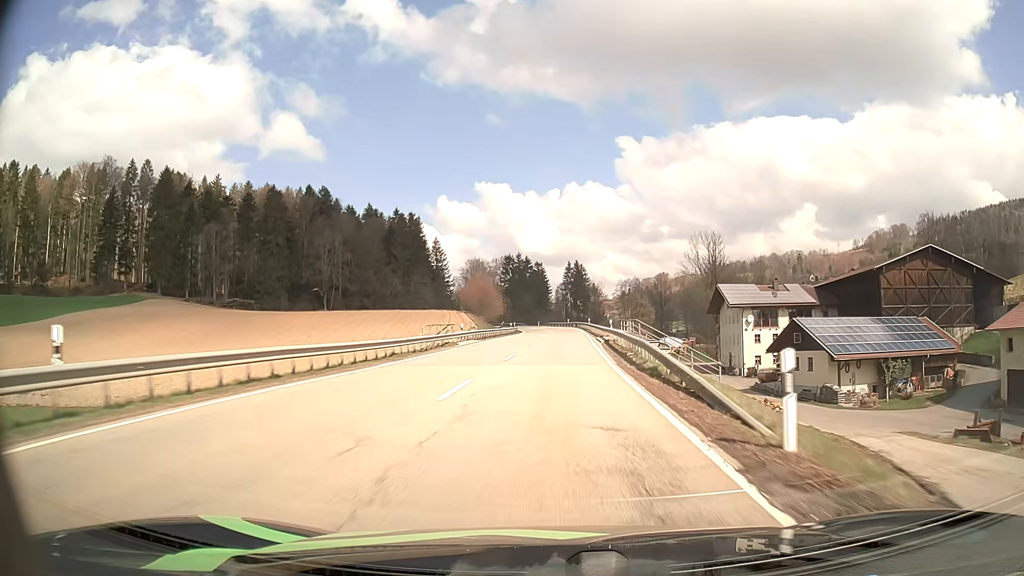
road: secondary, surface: asphalt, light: Day
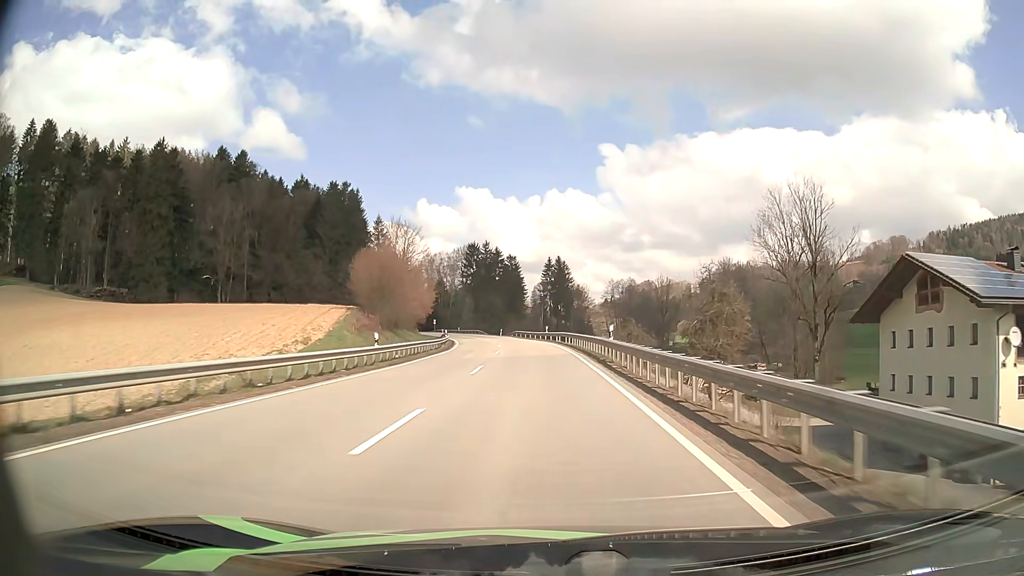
(+1.6, +53.9) m; +2°
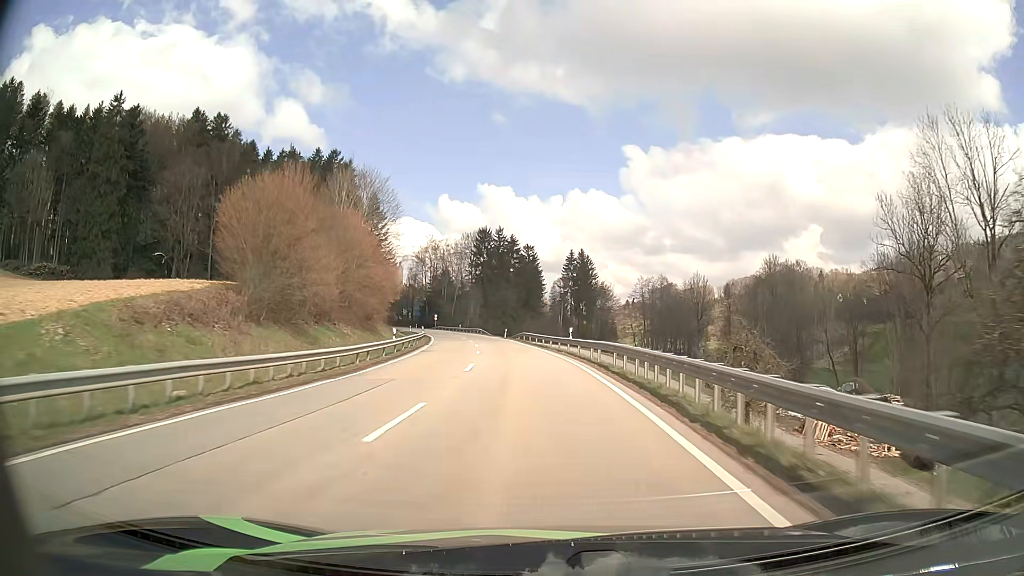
(-0.3, +26.9) m; -2°
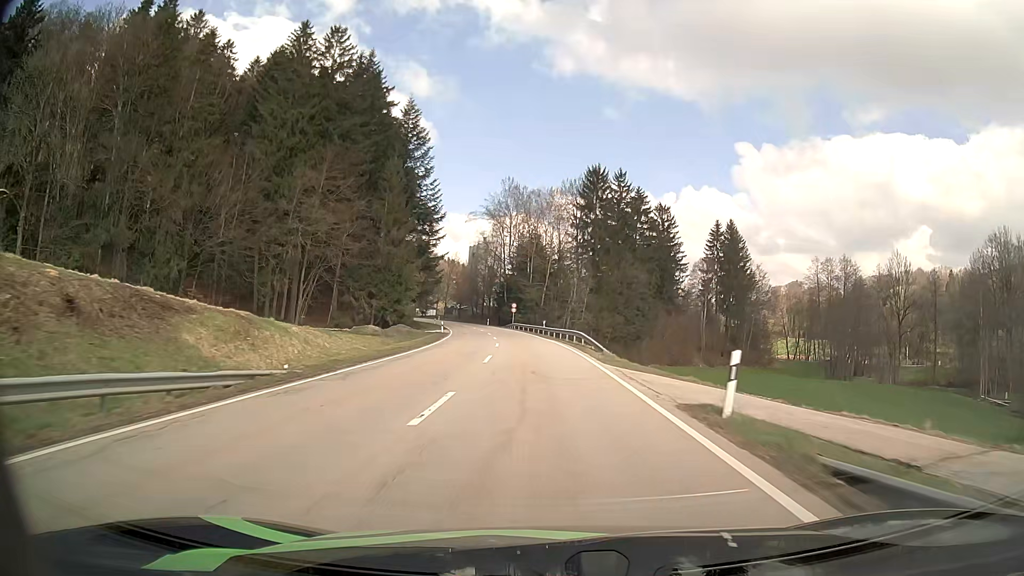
(-5.4, +63.6) m; -10°
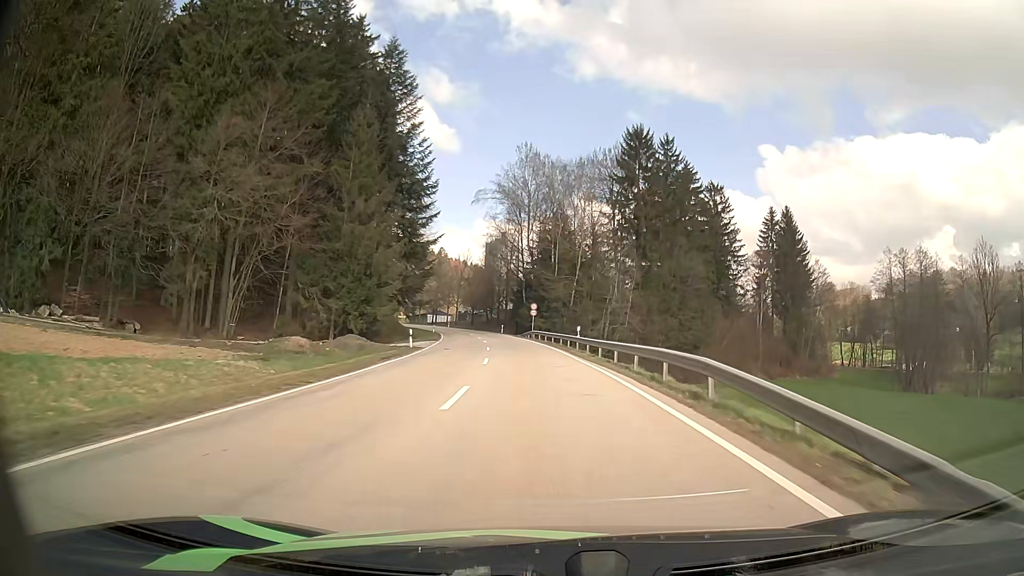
(-0.5, +24.2) m; -2°
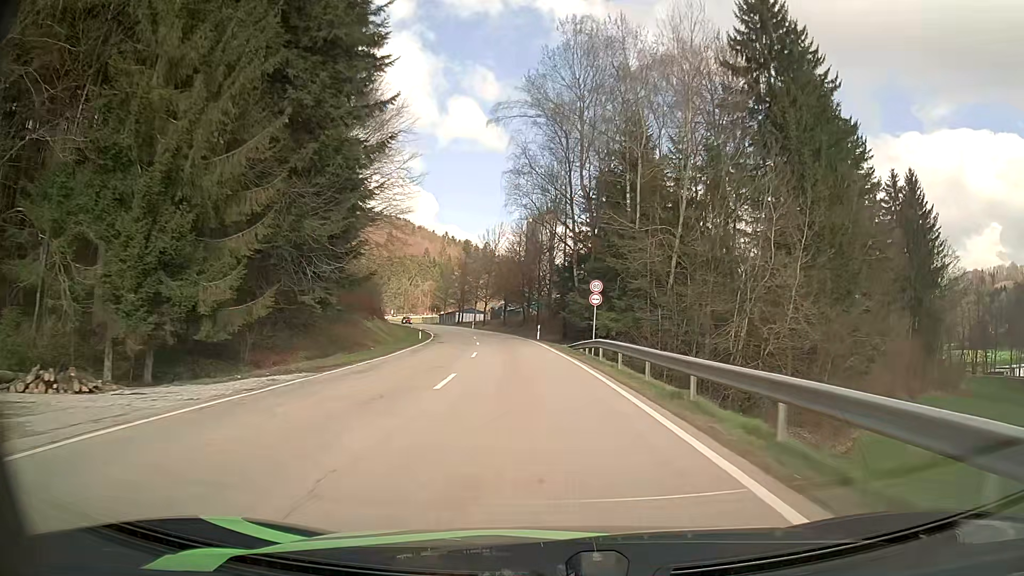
(-1.1, +36.1) m; -4°
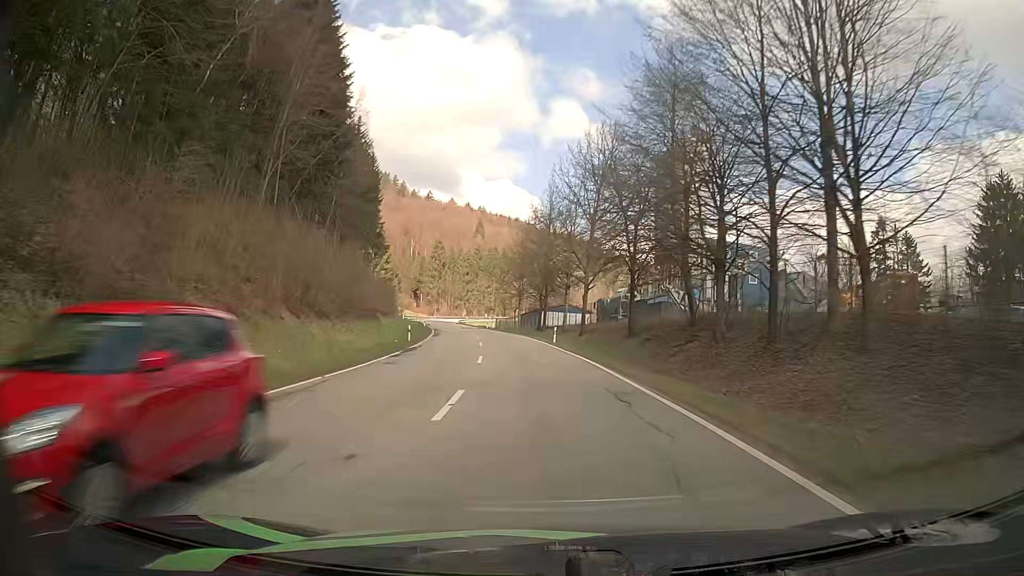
(-4.5, +56.2) m; -9°
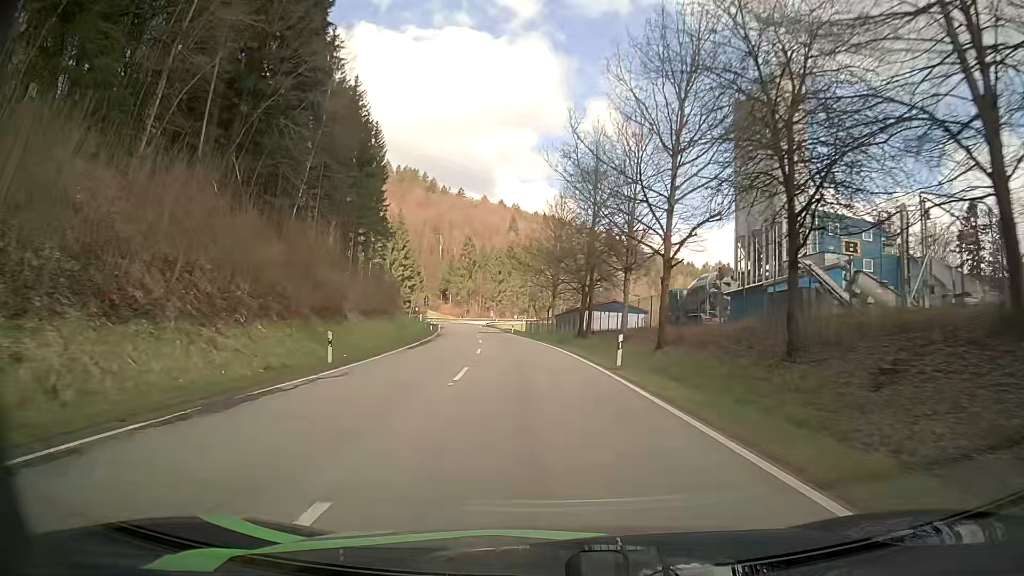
(-0.5, +20.9) m; -3°
(0, +10) (-1, +20) (-1, +30) (-2, +40) (-3, +50) (-5, +60) (-6, +70) (-8, +79) (-10, +89) (-8, +99) m
